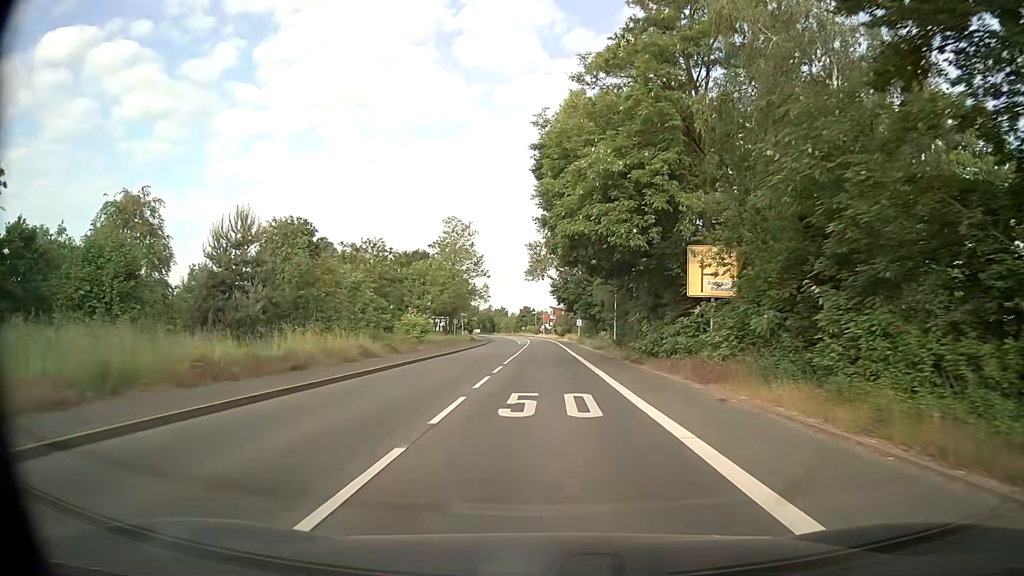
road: secondary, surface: asphalt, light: Day
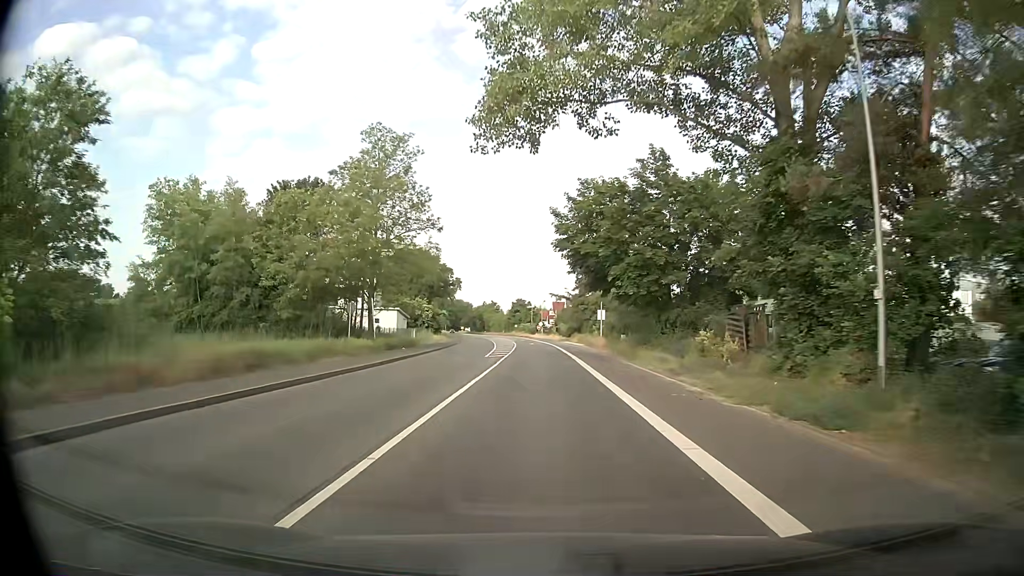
(+0.1, +41.2) m; 0°
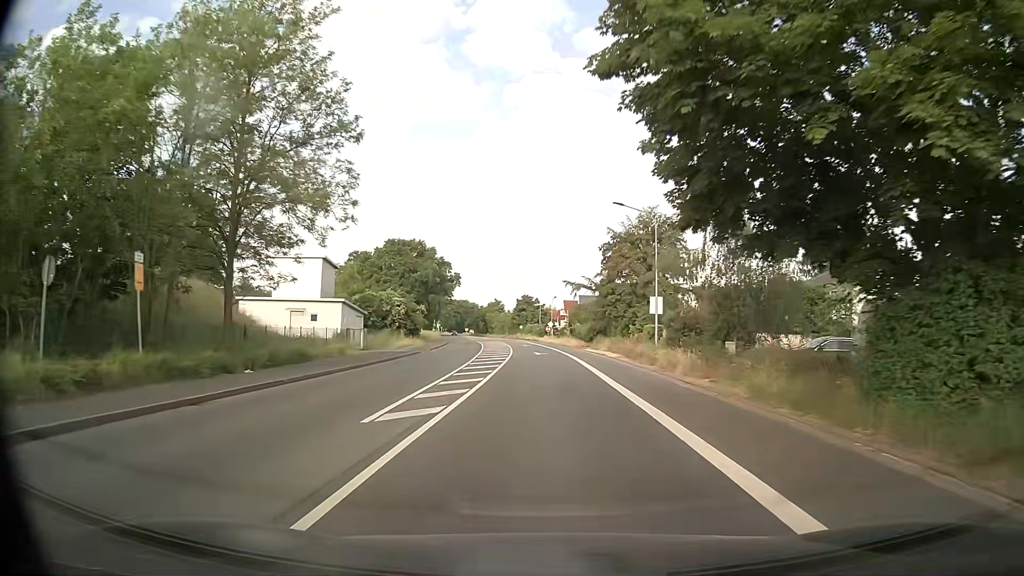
(-0.3, +24.5) m; -1°
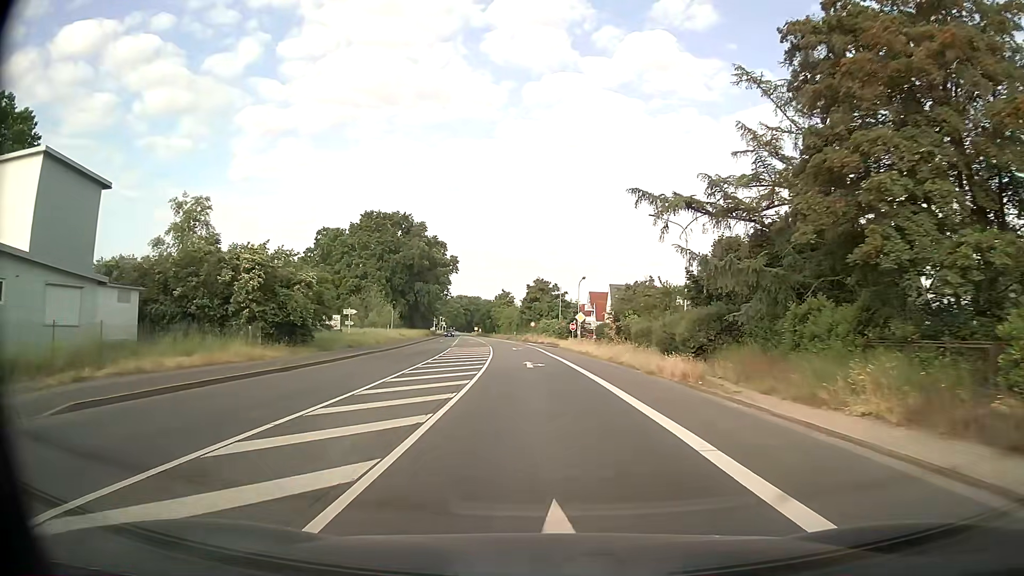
(-0.4, +40.5) m; -2°
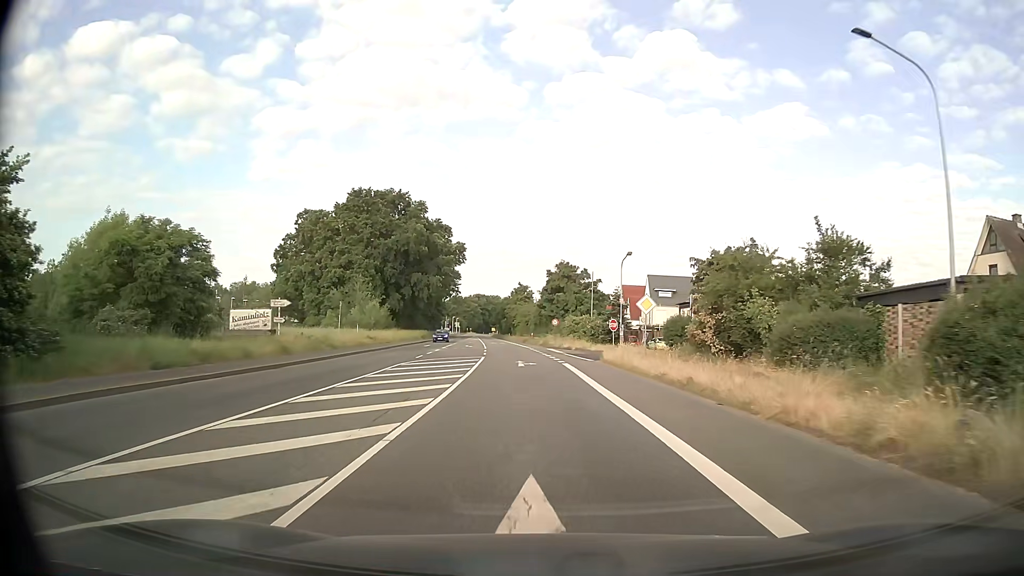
(-0.3, +24.1) m; -2°
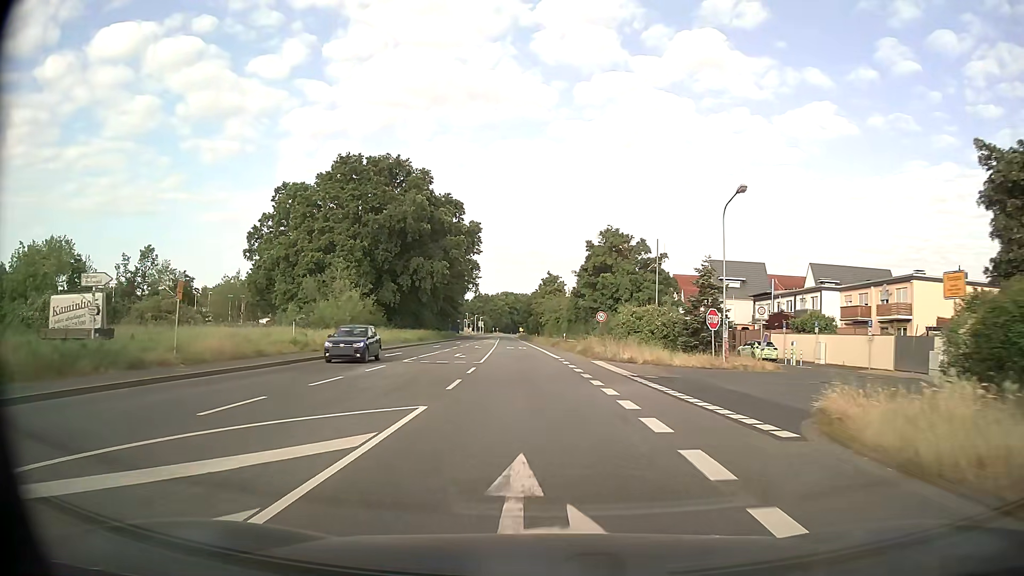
(-0.2, +24.0) m; -2°
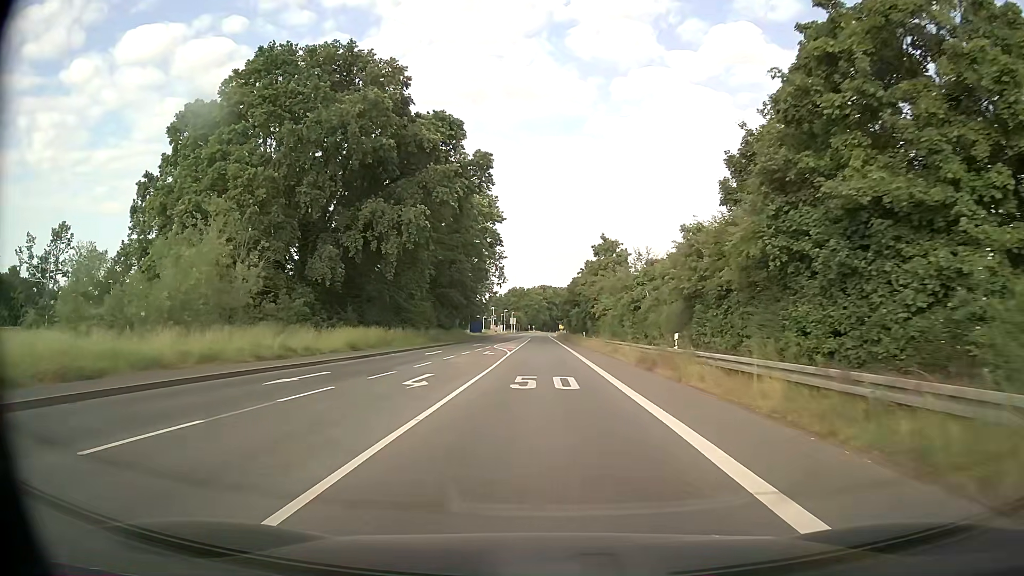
(-1.2, +39.4) m; -3°
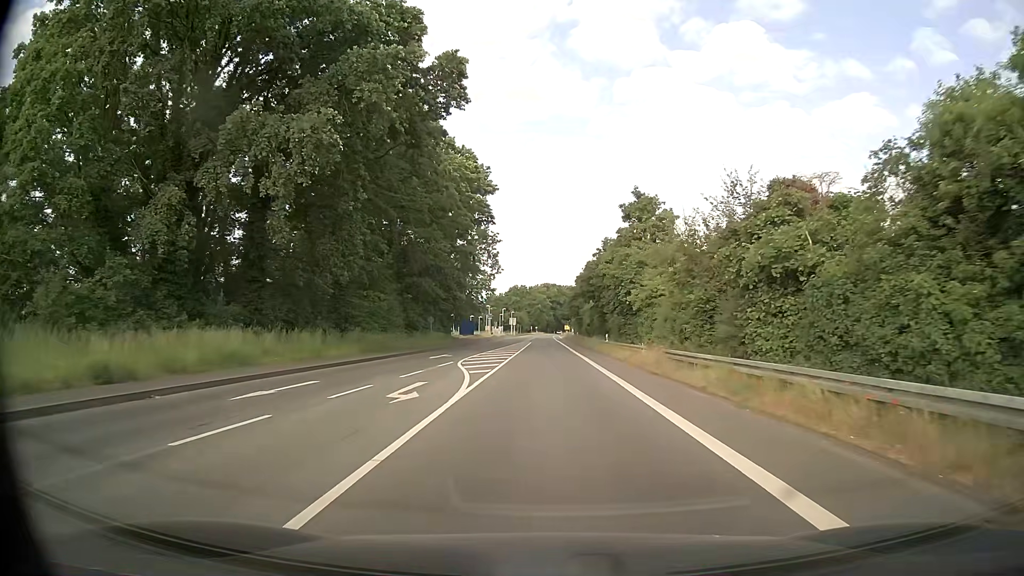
(-0.1, +23.2) m; 0°
(0, +10) (0, +20) (0, +30) (0, +40) (0, +50) (0, +60) (0, +70) (0, +80) (0, +90) (0, +100) m
